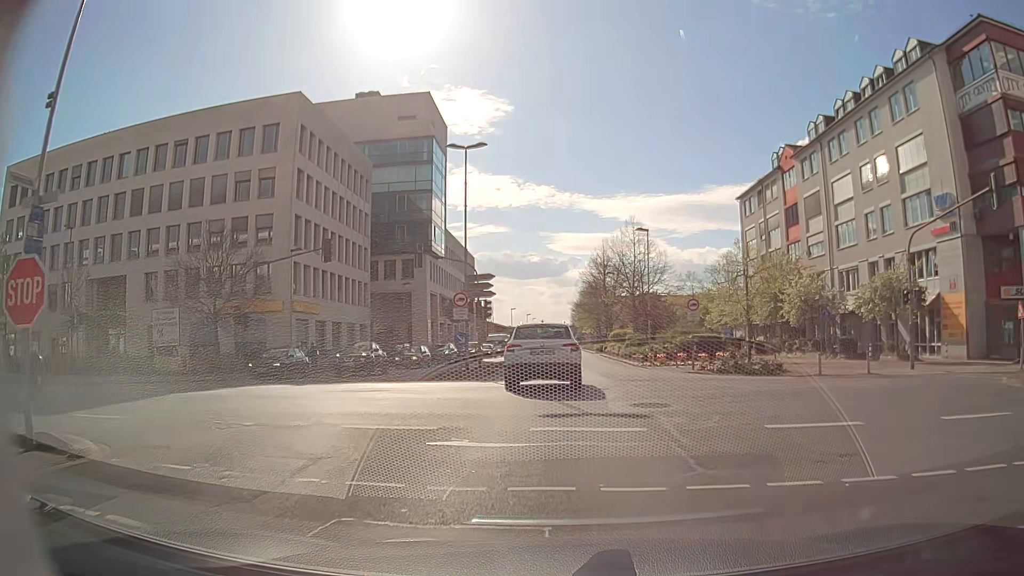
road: secondary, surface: asphalt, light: Day
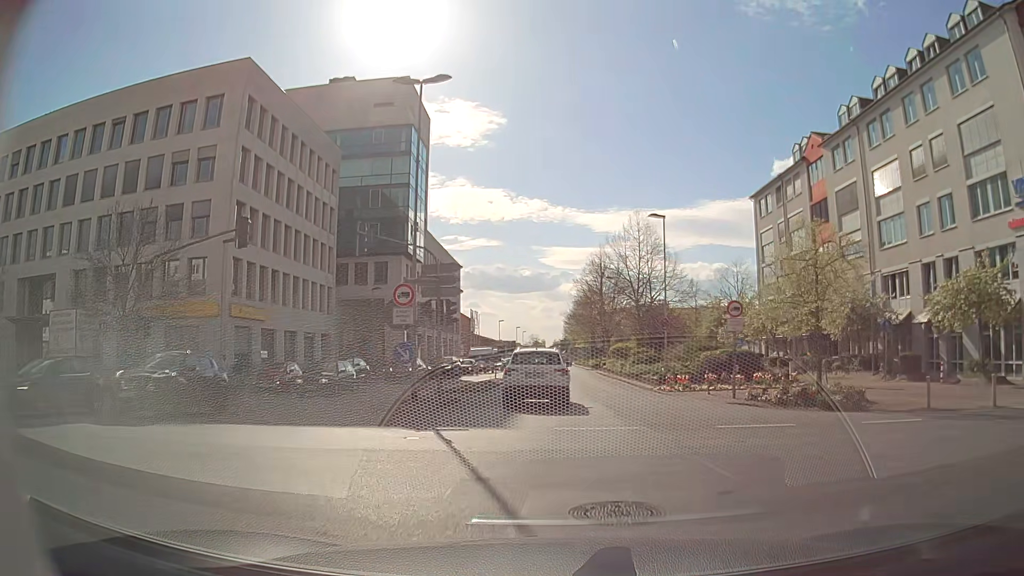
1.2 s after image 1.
(0.0, +9.0) m; +1°
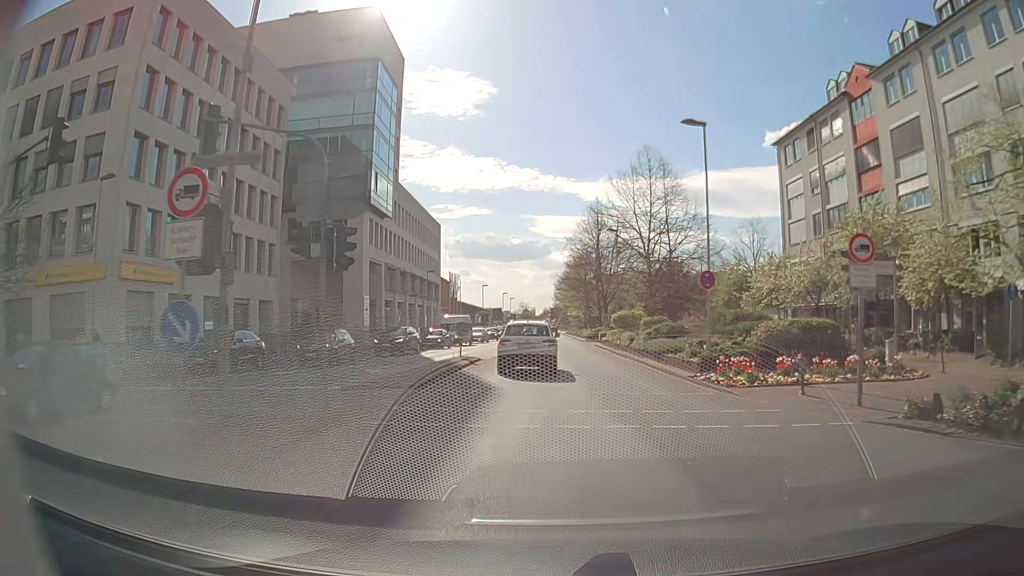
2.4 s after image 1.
(0.0, +10.7) m; 0°
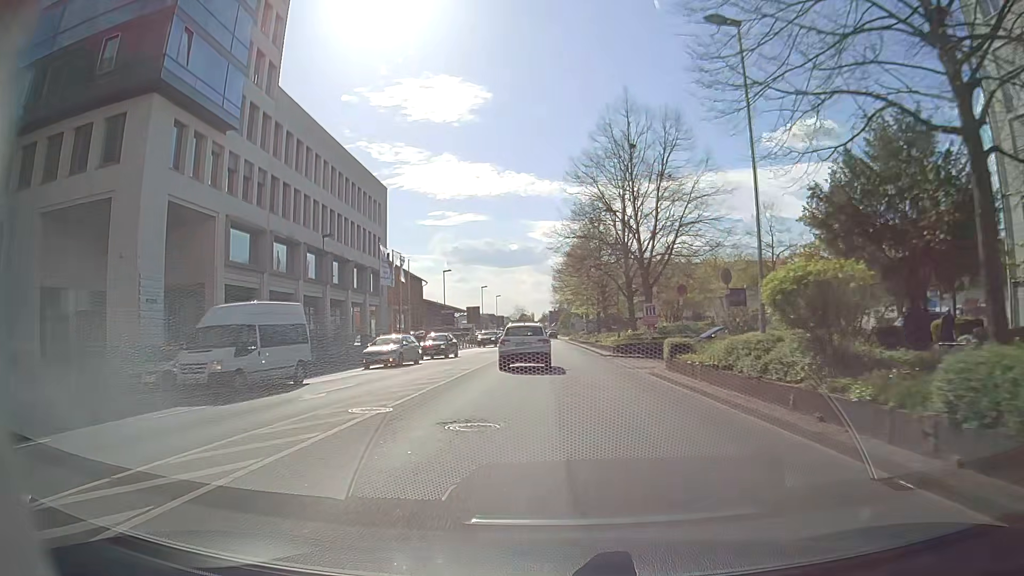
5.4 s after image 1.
(+0.5, +32.9) m; +1°
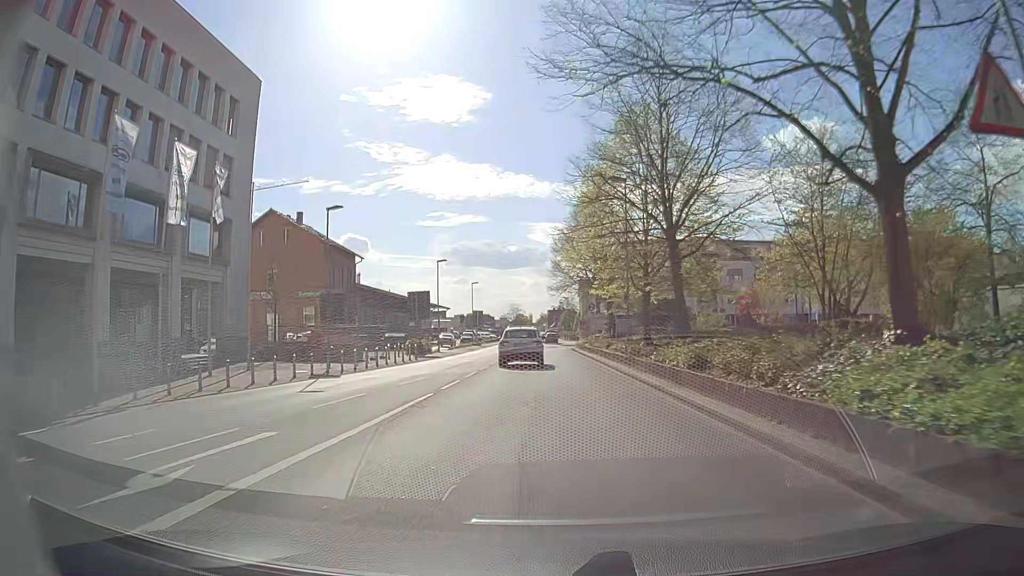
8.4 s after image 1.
(0.0, +34.0) m; 0°
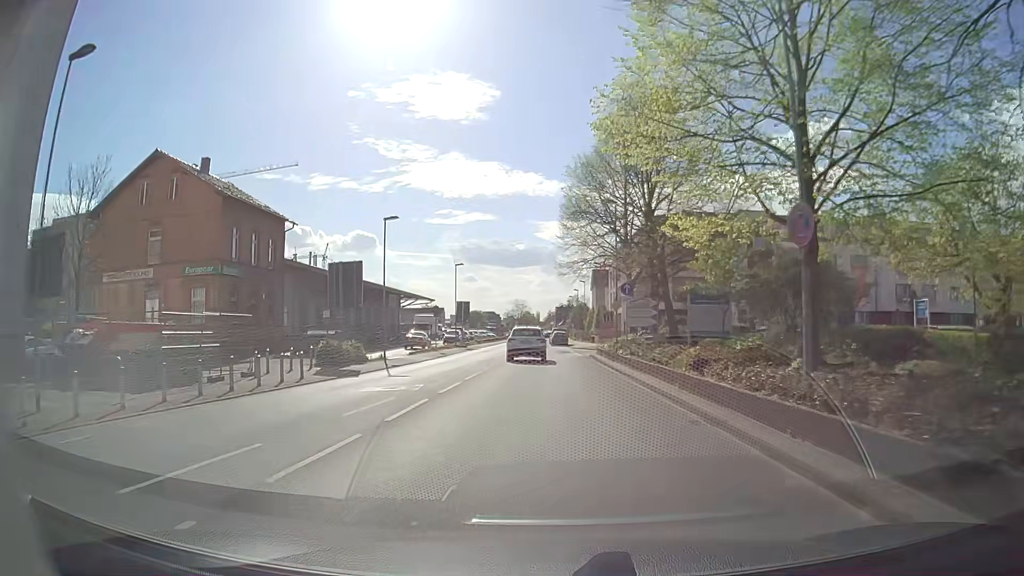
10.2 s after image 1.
(0.0, +19.9) m; 0°
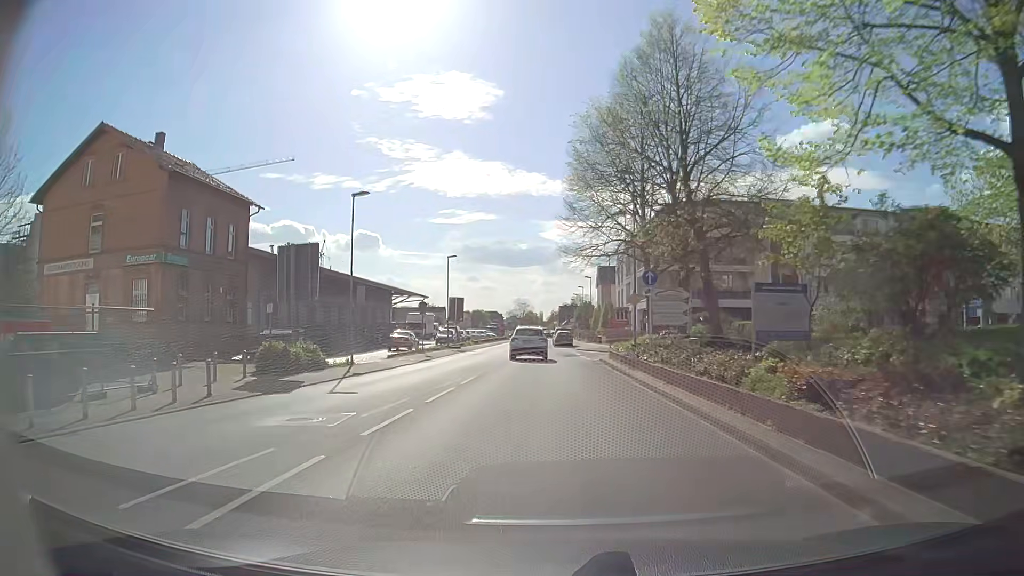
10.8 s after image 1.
(0.0, +6.4) m; 0°
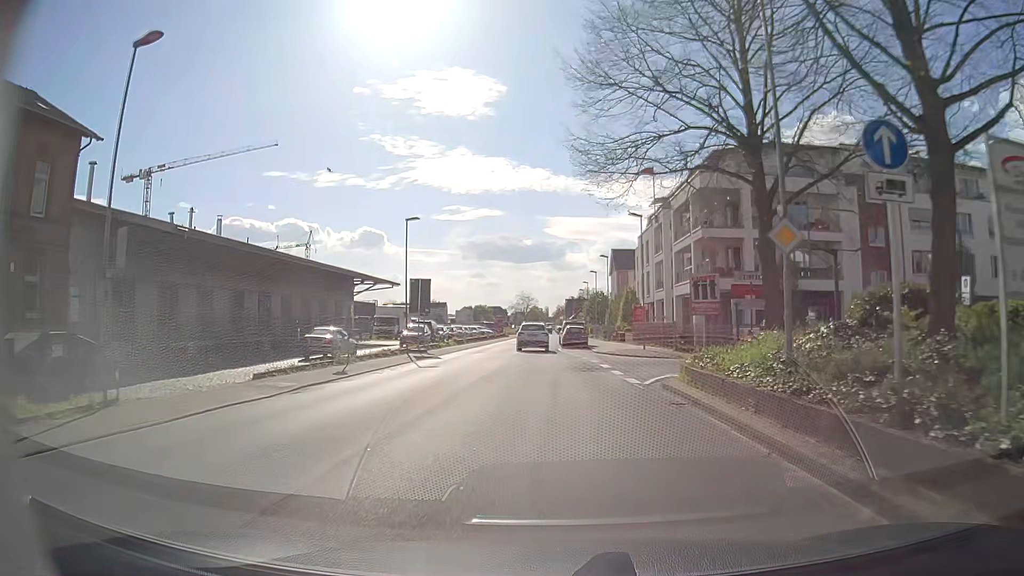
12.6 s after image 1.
(-0.3, +17.4) m; -1°
(0, +10) (+1, +20) (+7, +27) (+17, +28) (+27, +28) (+37, +28) (+47, +28) (+57, +28) (+67, +28) (+77, +28) m
